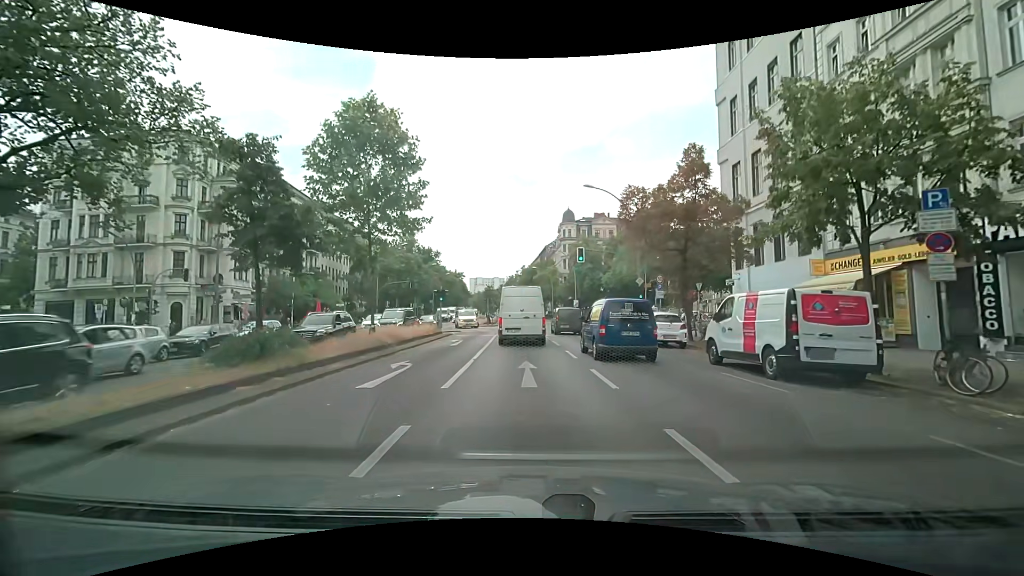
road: primary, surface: asphalt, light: Day
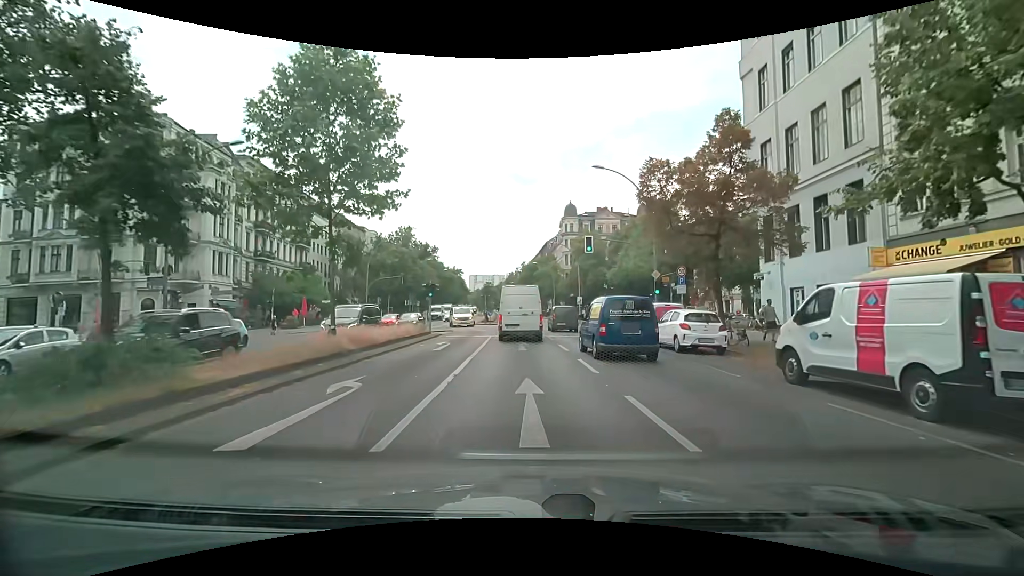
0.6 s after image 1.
(0.0, +4.2) m; 0°
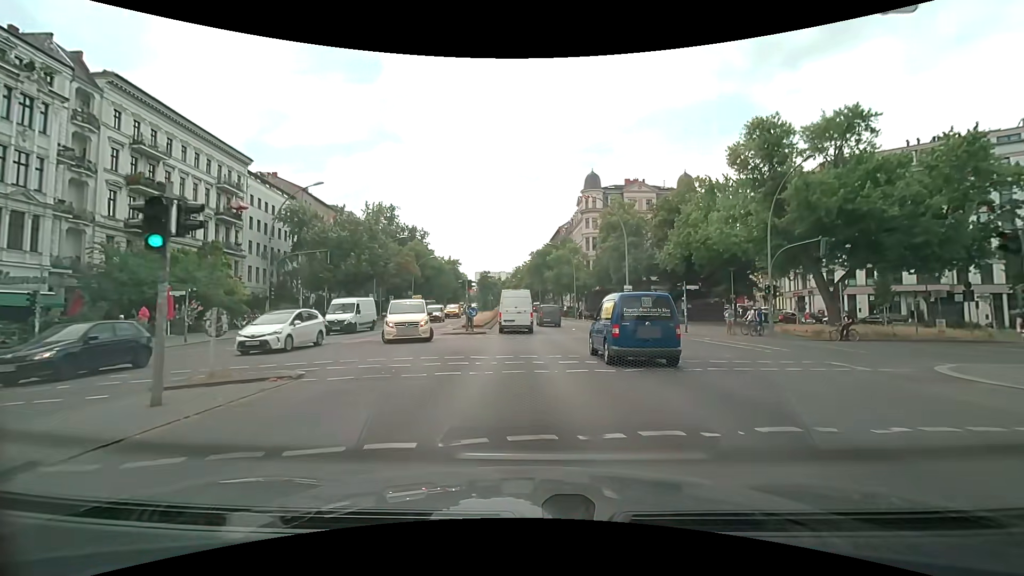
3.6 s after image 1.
(-0.1, +24.0) m; 0°
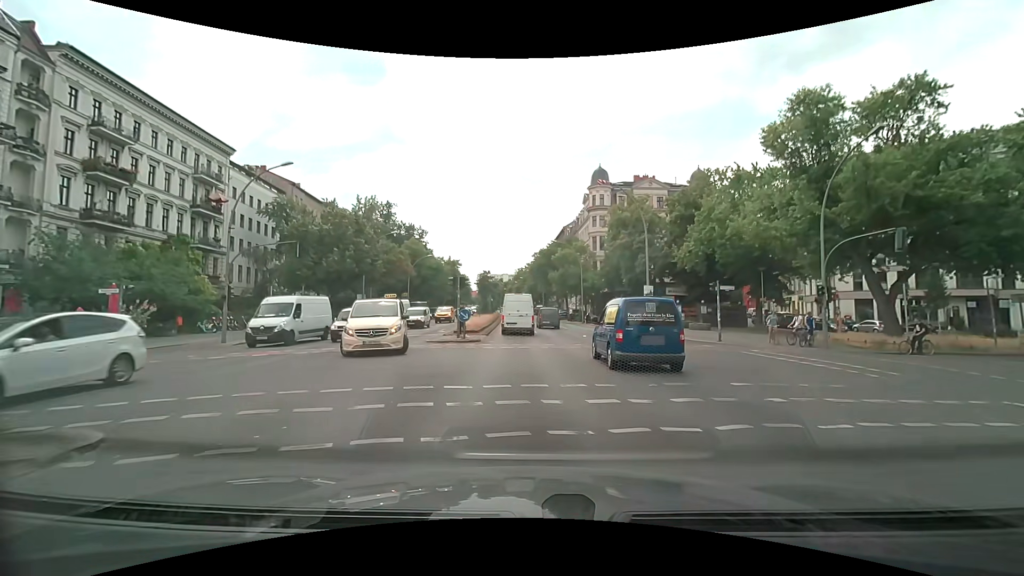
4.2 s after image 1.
(-0.1, +5.2) m; 0°
(0, +10) (0, +20) (-1, +30) (-1, +40) (-1, +50) (-2, +60) (-2, +70) (-3, +80) (-4, +90) (-4, +100) m
